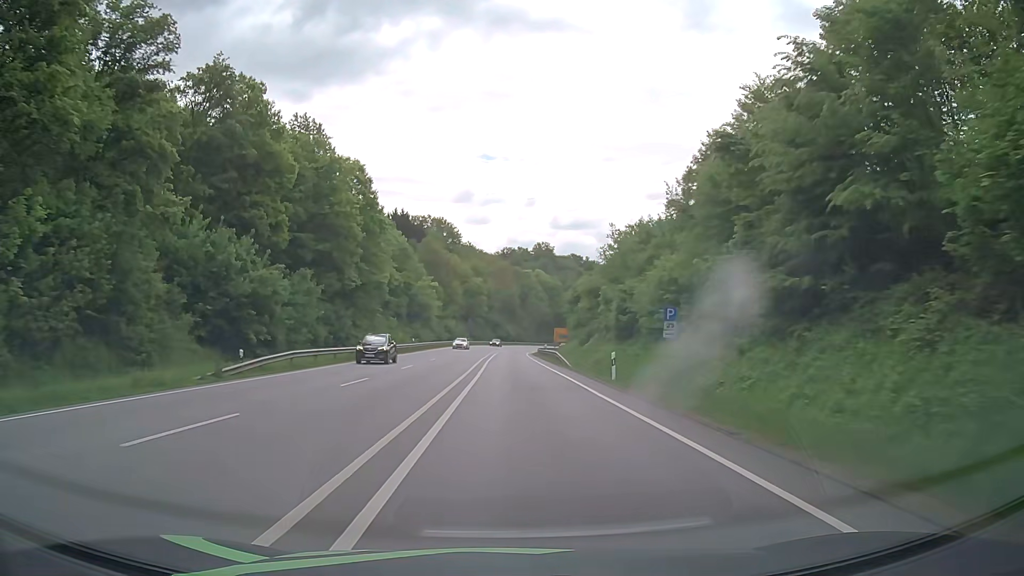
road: primary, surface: asphalt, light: Day
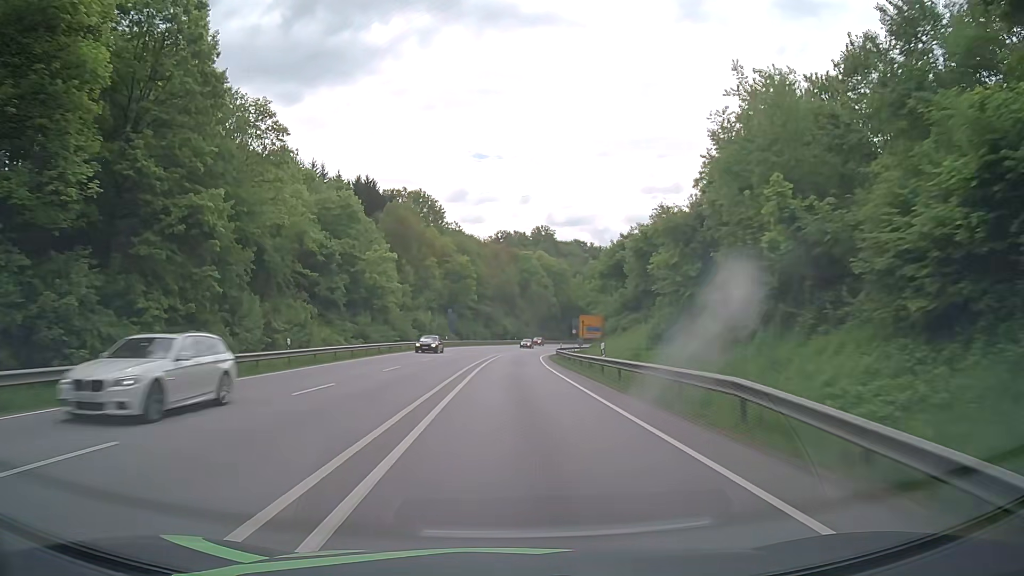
(+0.1, +40.2) m; 0°
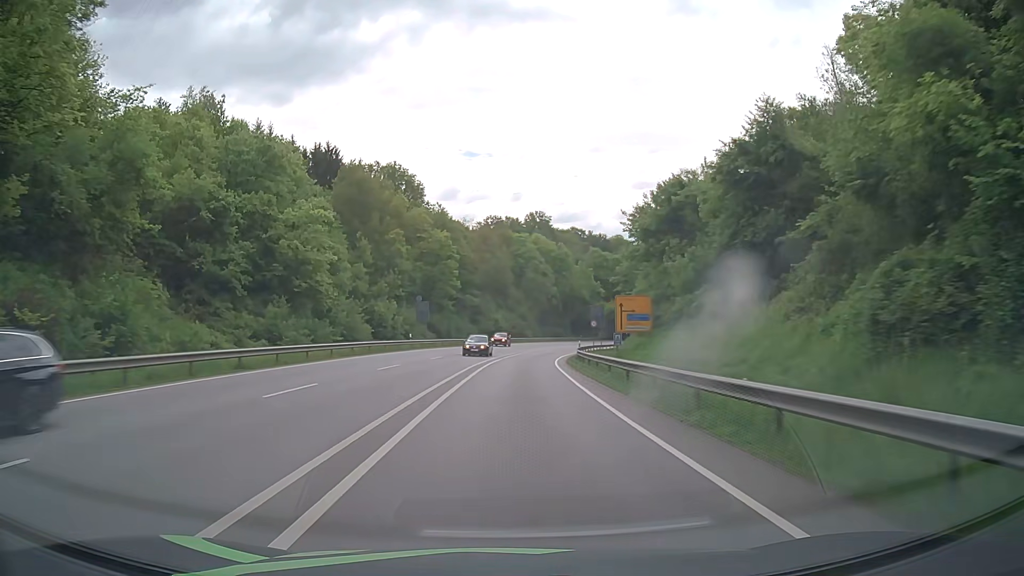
(+0.1, +25.8) m; +1°
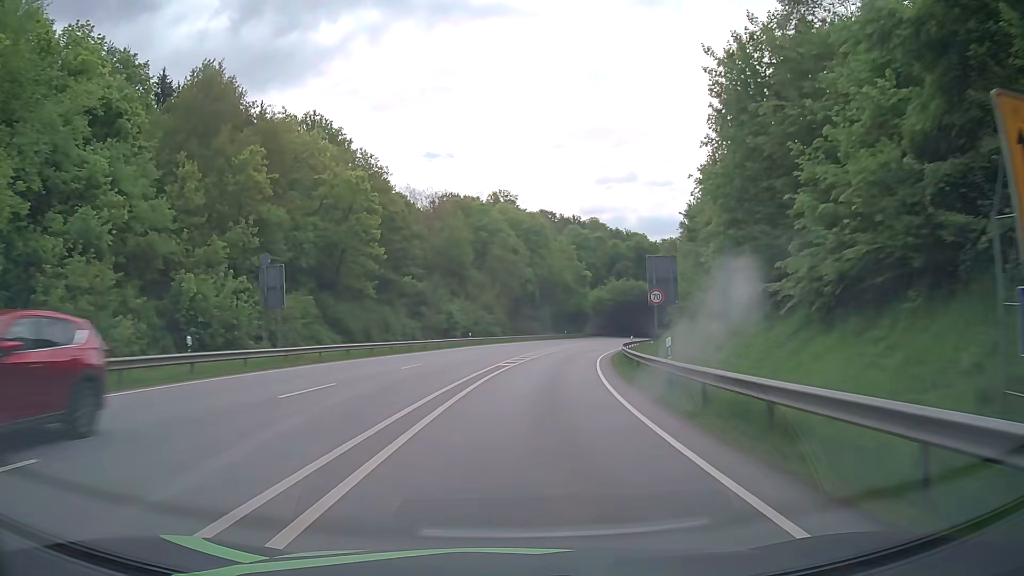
(+0.7, +35.8) m; +3°
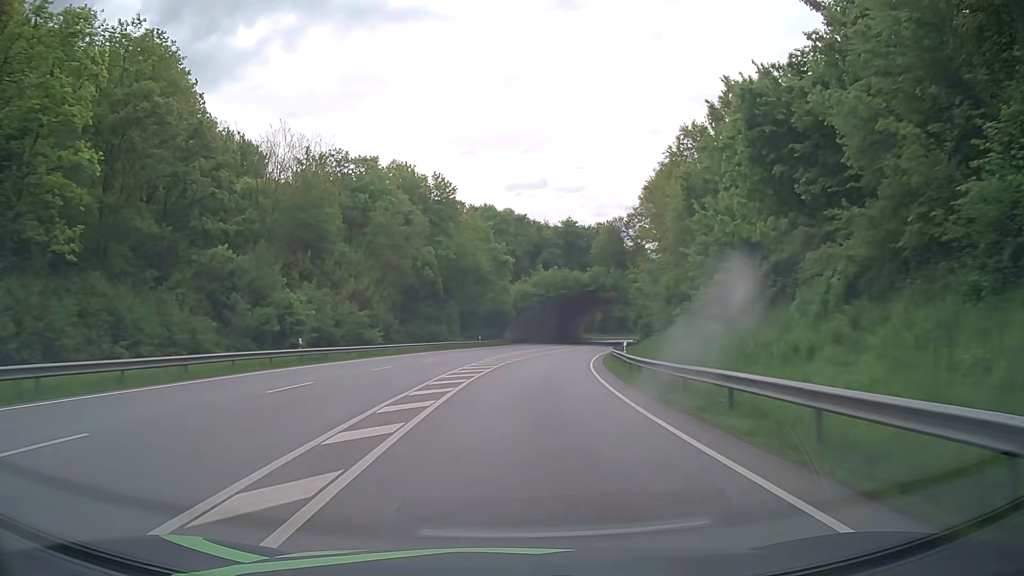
(+1.9, +33.2) m; +8°
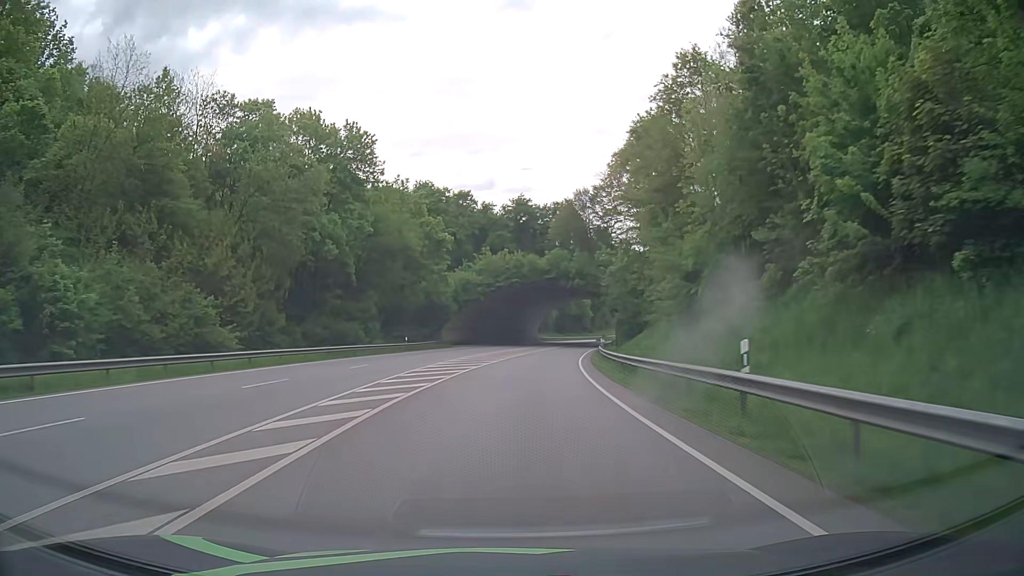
(+1.0, +21.9) m; +5°
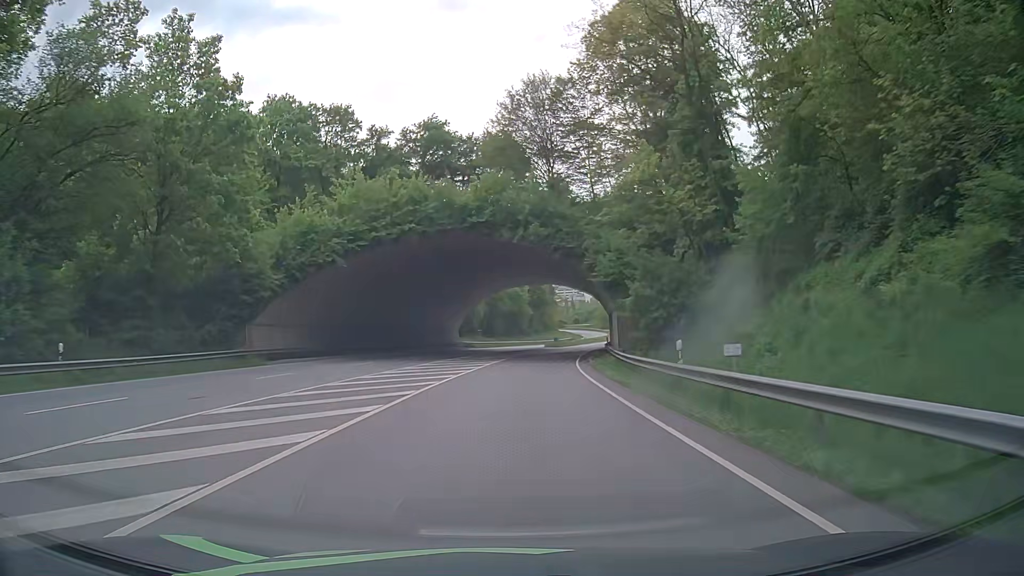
(+2.2, +43.2) m; +6°
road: primary_link
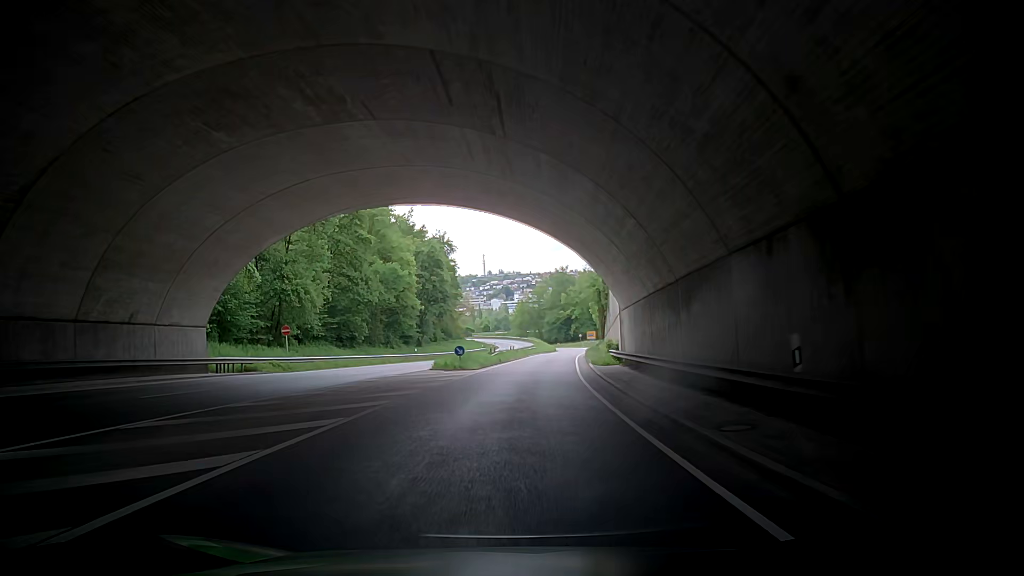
(+4.1, +53.7) m; +7°
(0, +10) (0, +20) (0, +30) (0, +40) (+1, +50) (+2, +60) (+4, +70) (+5, +80) (+7, +89) (+9, +99) m
